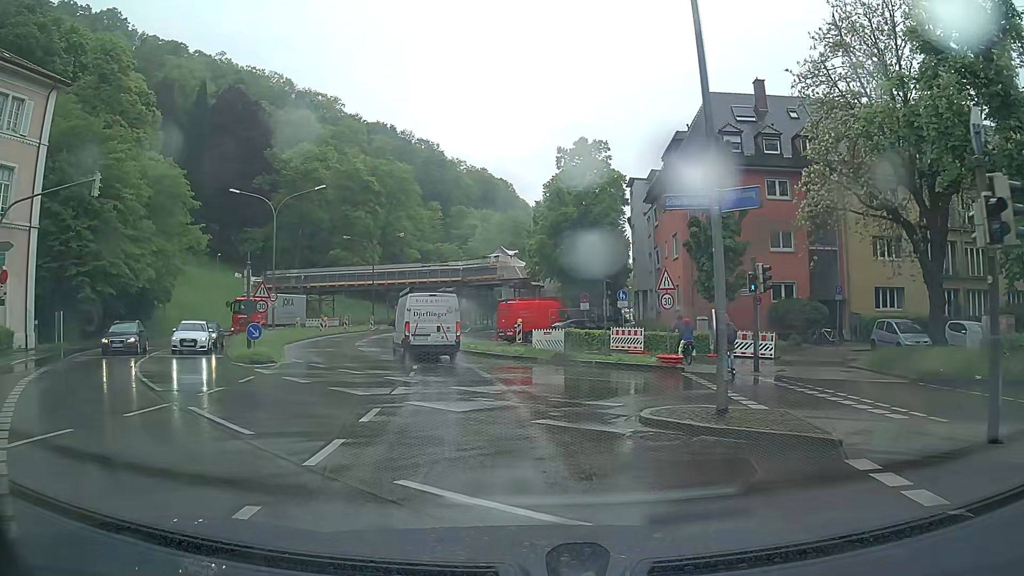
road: unclassified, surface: asphalt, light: Day
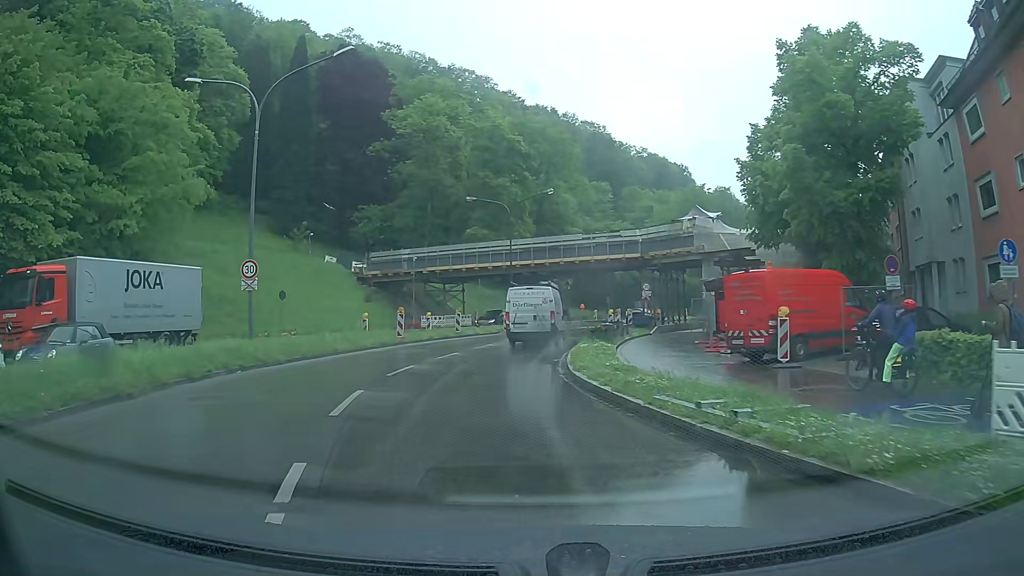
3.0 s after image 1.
(-2.6, +23.2) m; -16°
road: primary_link
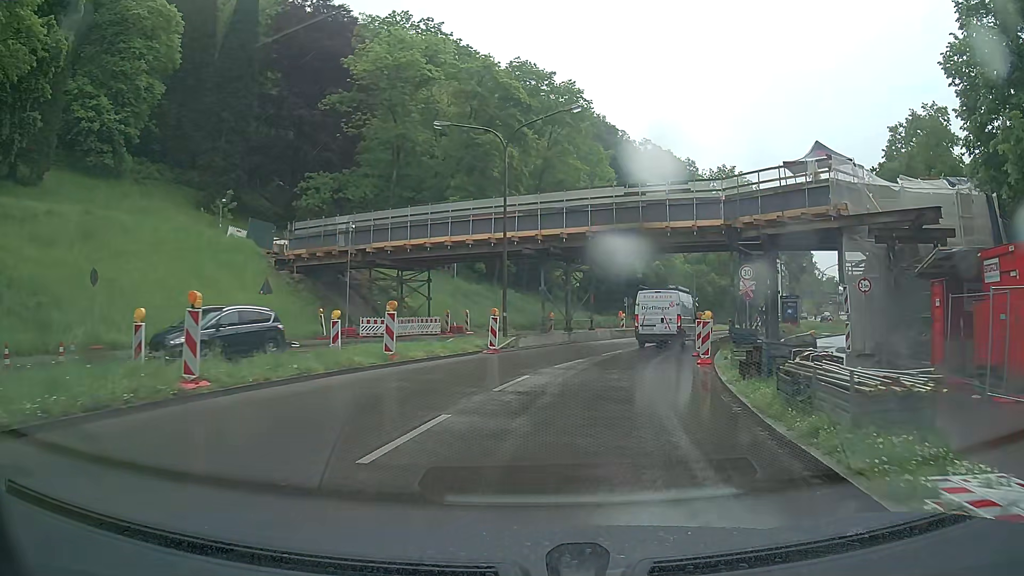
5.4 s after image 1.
(-0.9, +21.1) m; +1°
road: primary
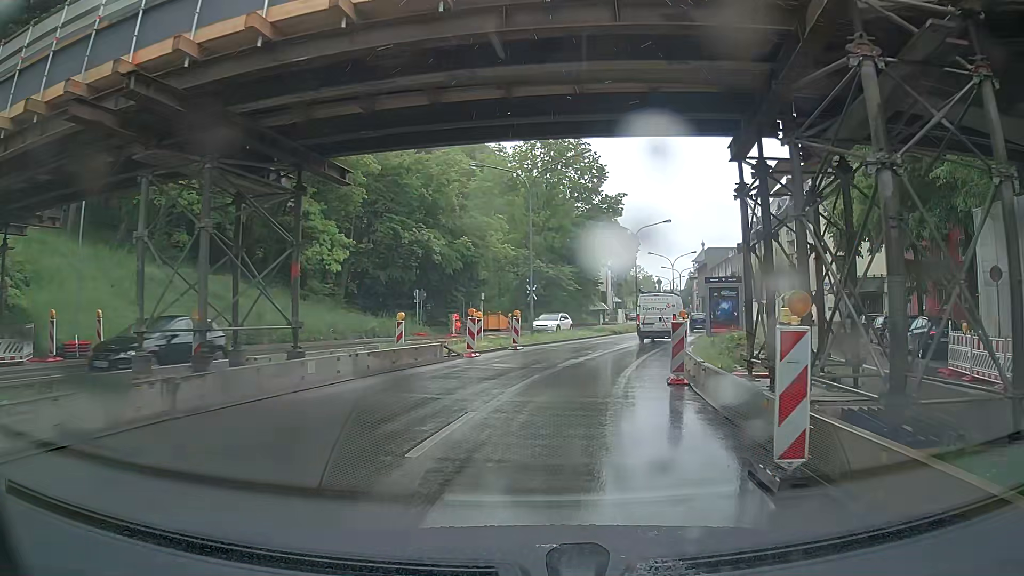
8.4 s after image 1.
(+3.3, +22.8) m; +17°
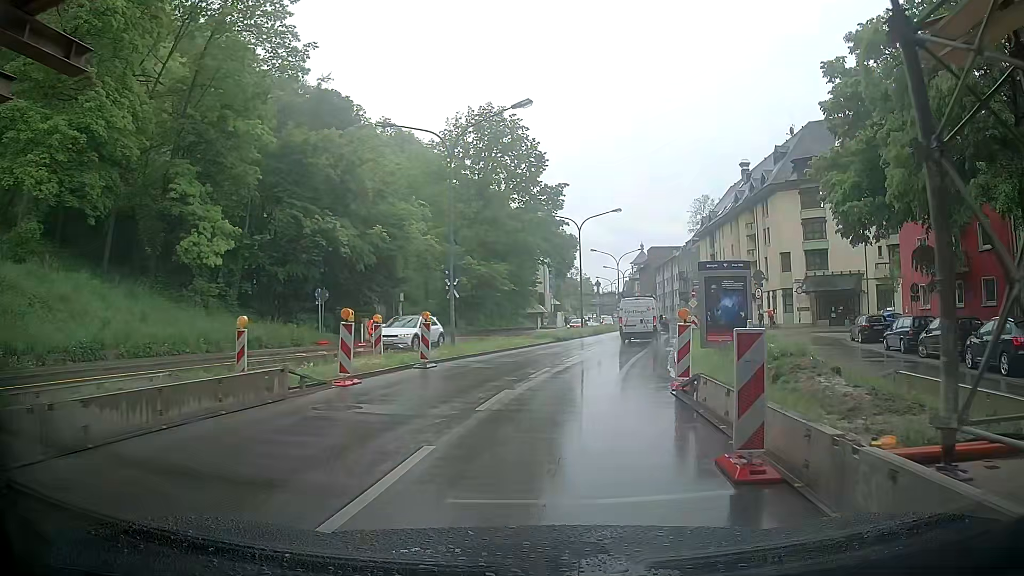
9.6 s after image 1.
(+0.4, +8.1) m; +4°
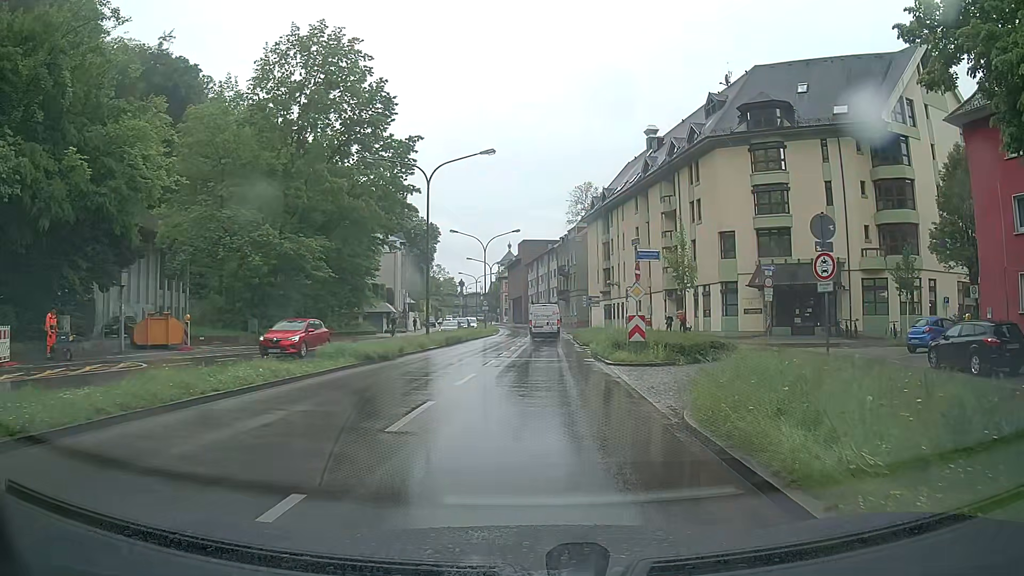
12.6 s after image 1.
(+2.6, +19.7) m; +13°
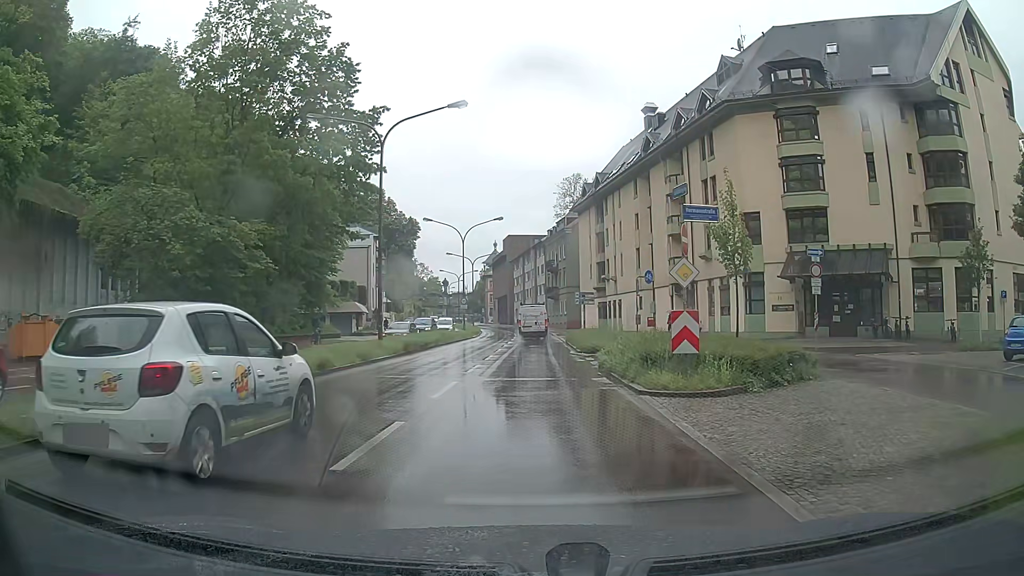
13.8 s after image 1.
(+0.1, +8.0) m; +2°
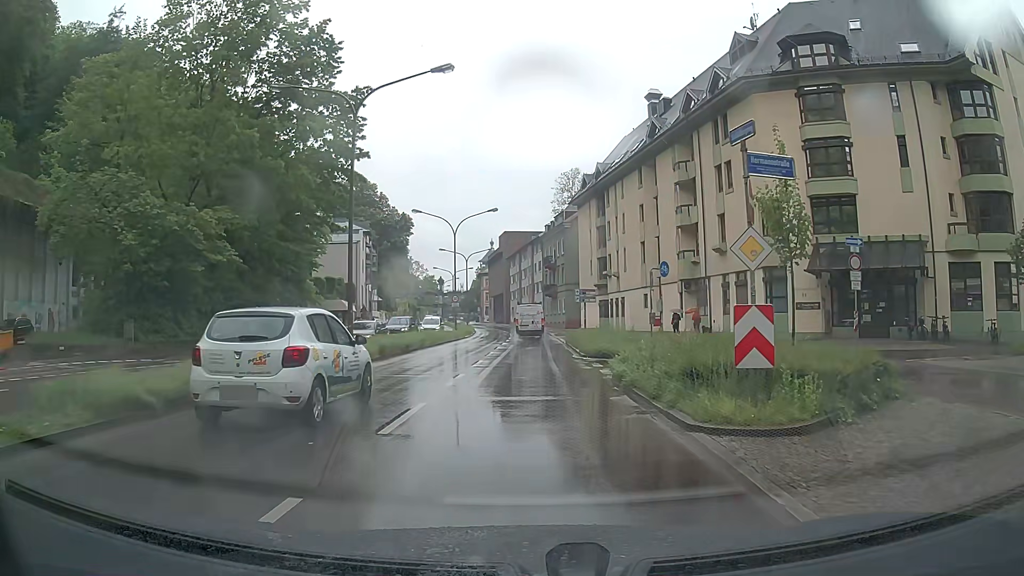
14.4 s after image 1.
(0.0, +4.0) m; -1°
(0, +10) (0, +20) (0, +30) (0, +40) (0, +50) (0, +60) (0, +70) (-2, +80) (-3, +90) (-4, +100) m
